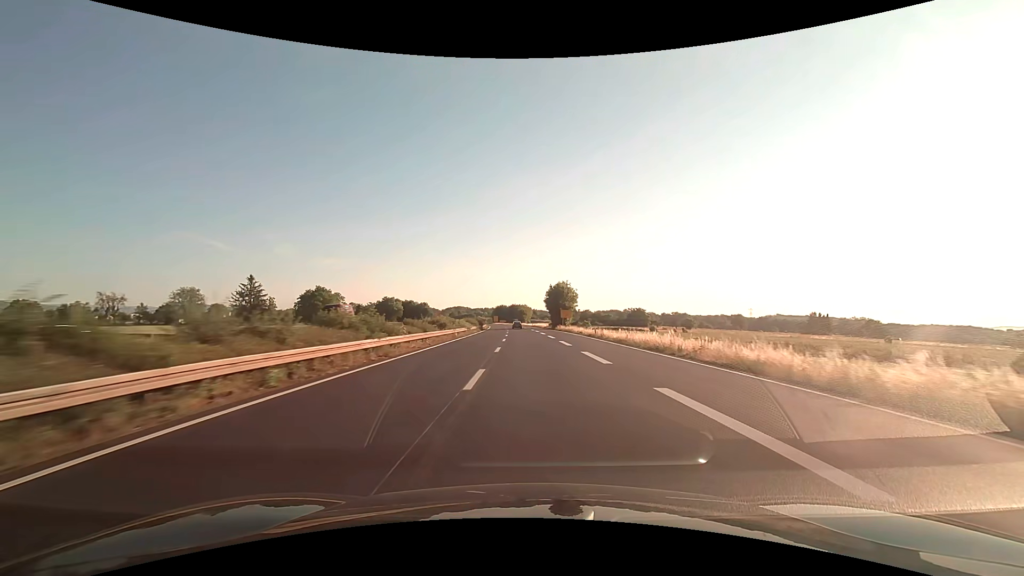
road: trunk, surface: asphalt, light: Day
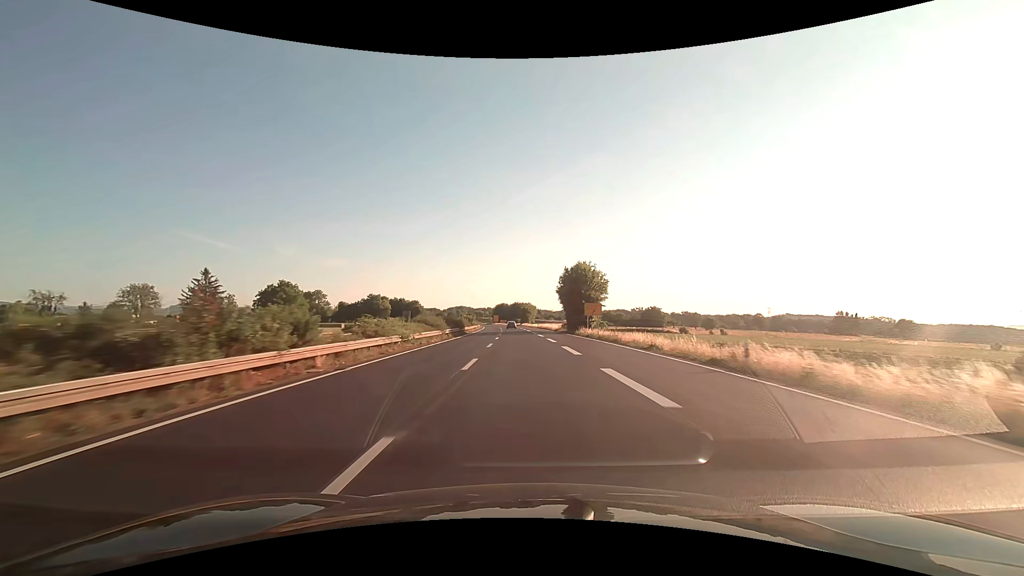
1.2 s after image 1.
(-0.1, +32.2) m; 0°
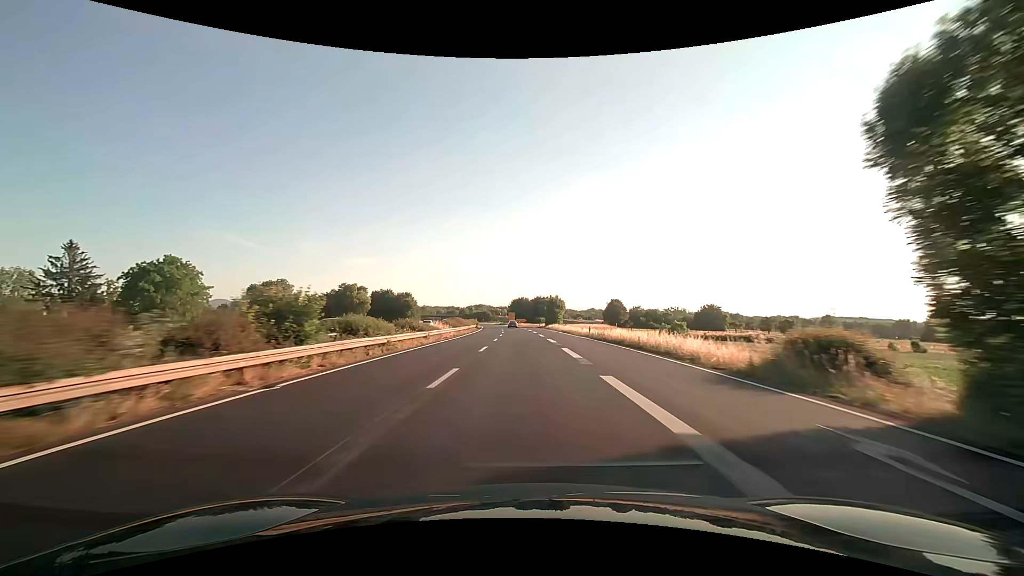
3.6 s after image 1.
(-1.4, +64.3) m; -3°
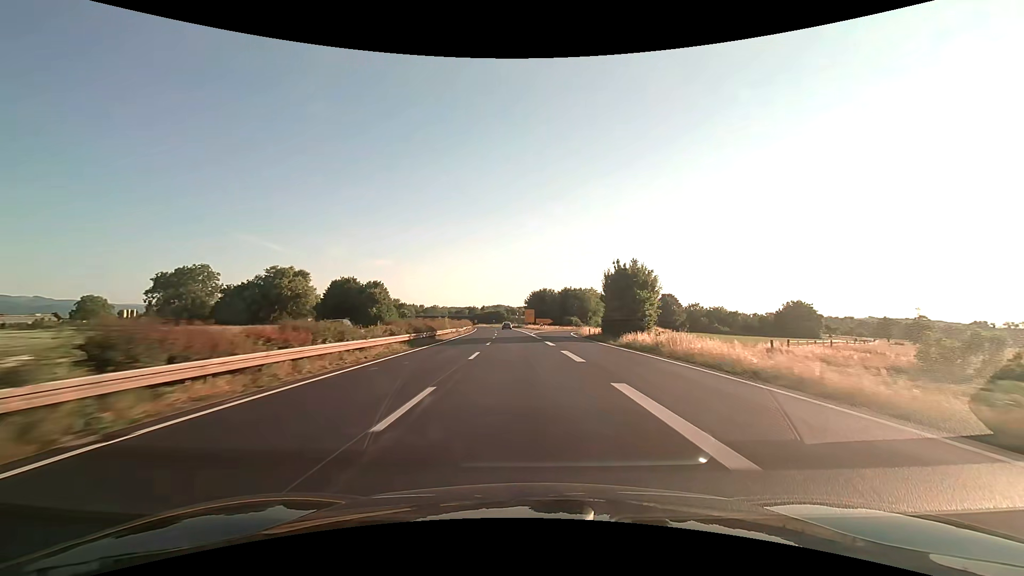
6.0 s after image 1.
(-1.4, +64.4) m; -2°
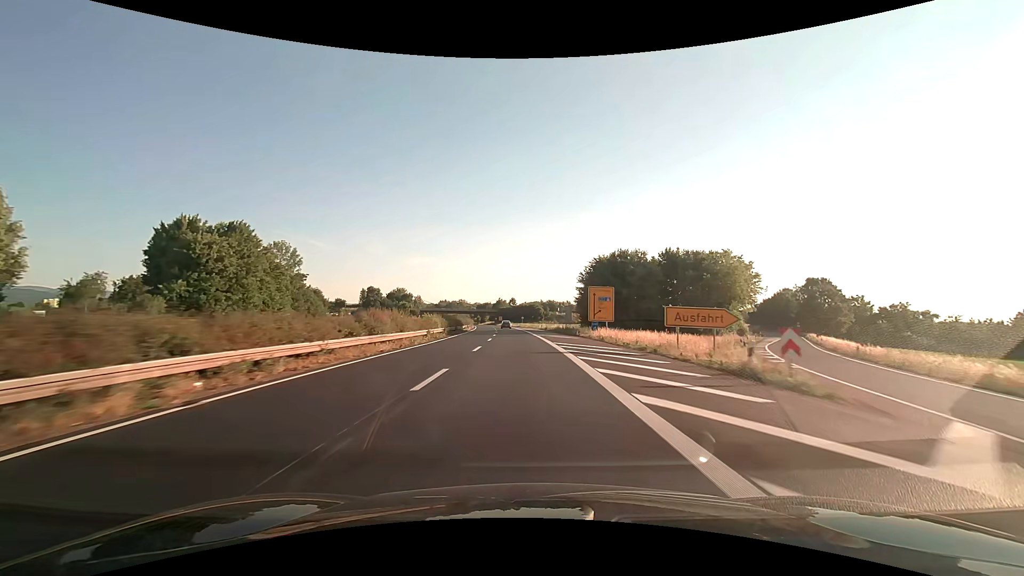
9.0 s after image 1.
(-3.0, +81.0) m; -4°
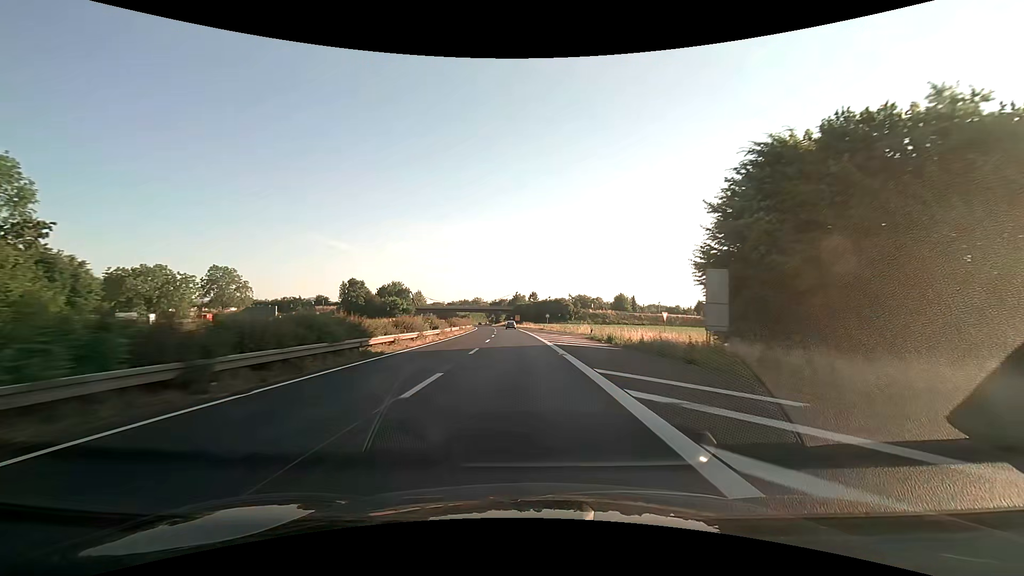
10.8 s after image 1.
(-1.0, +48.9) m; -2°
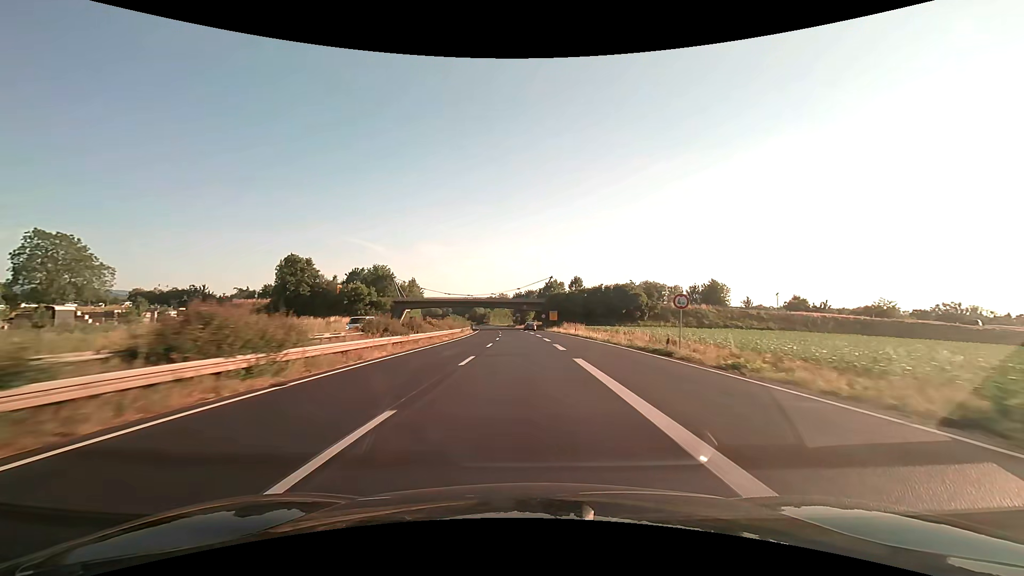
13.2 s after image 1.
(-2.4, +65.4) m; -4°
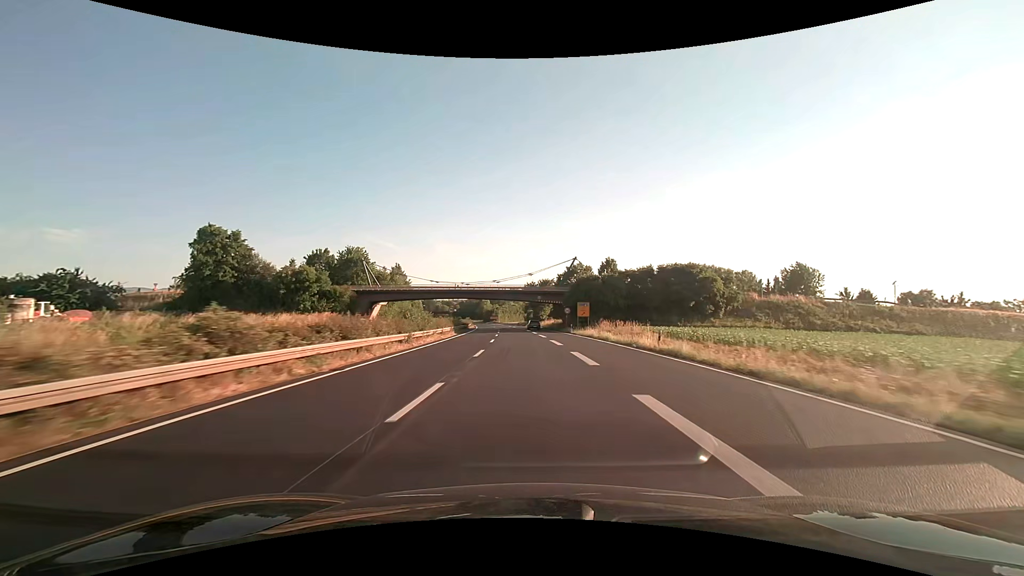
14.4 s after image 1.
(-0.4, +32.7) m; -1°
(0, +10) (0, +20) (0, +30) (-1, +40) (-1, +50) (-2, +60) (-2, +70) (-3, +80) (-4, +90) (-5, +100) m
